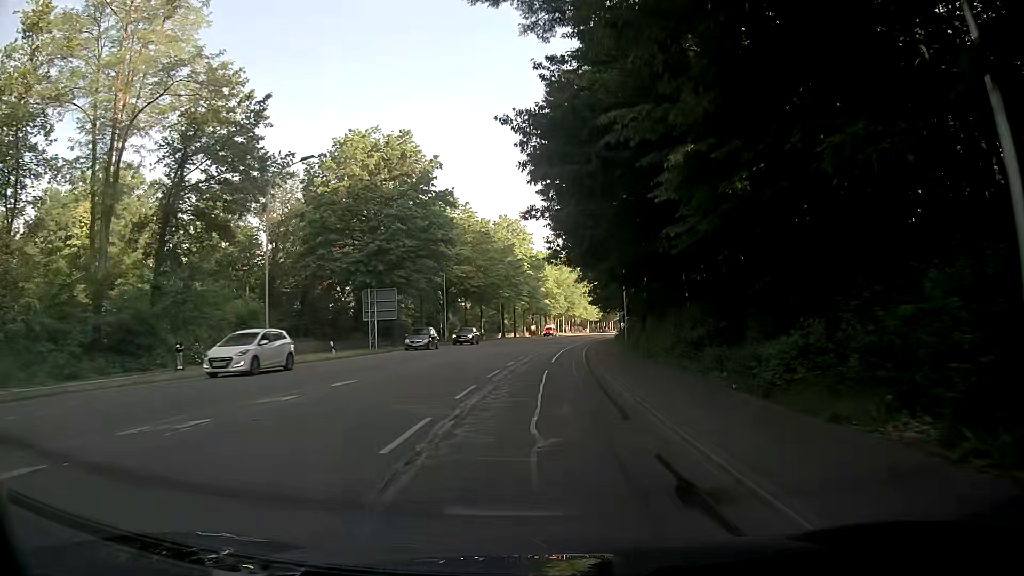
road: secondary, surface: asphalt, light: Day
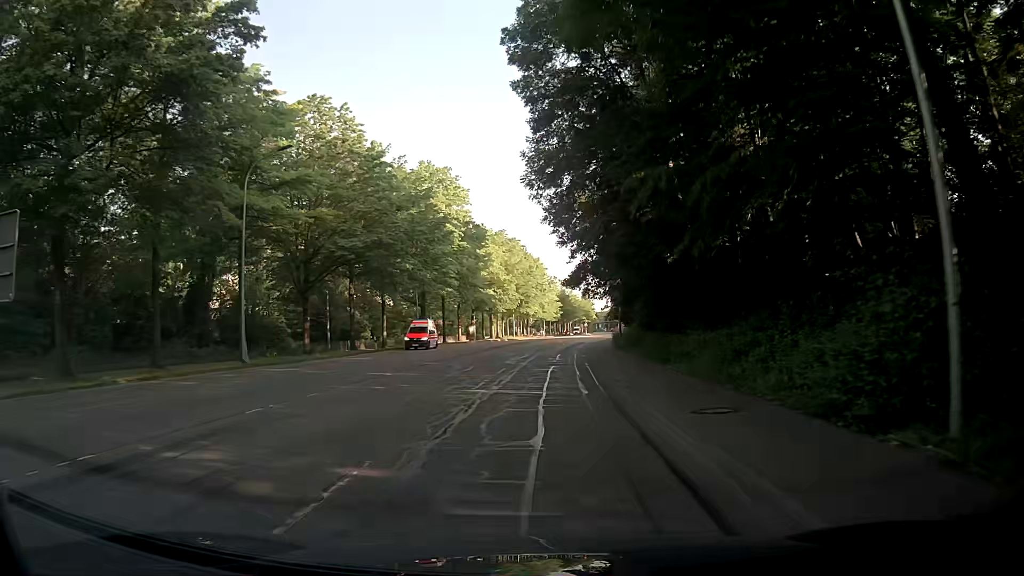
(+1.3, +39.2) m; +4°
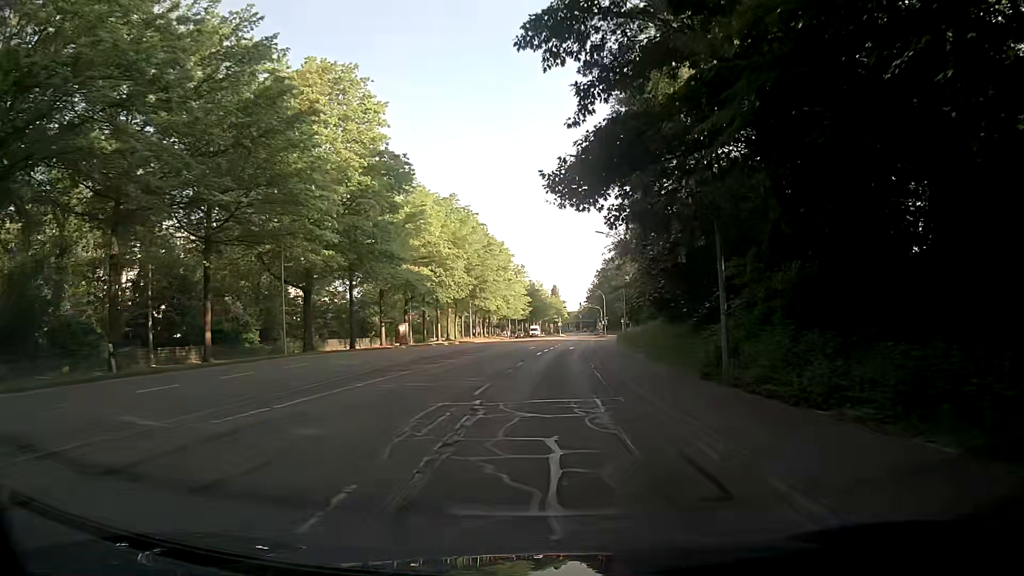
(+0.8, +31.3) m; +3°
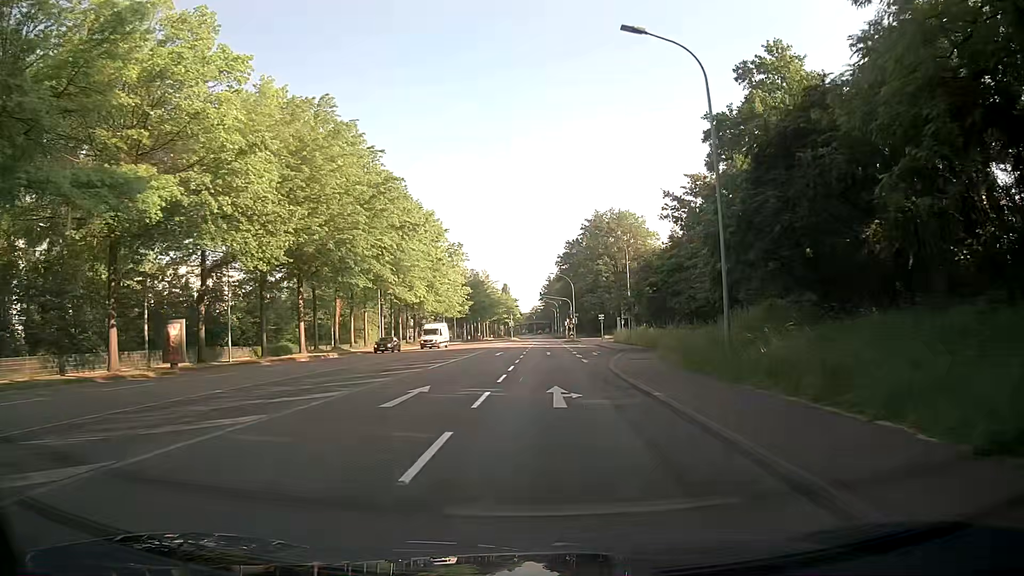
(+0.9, +38.9) m; +3°
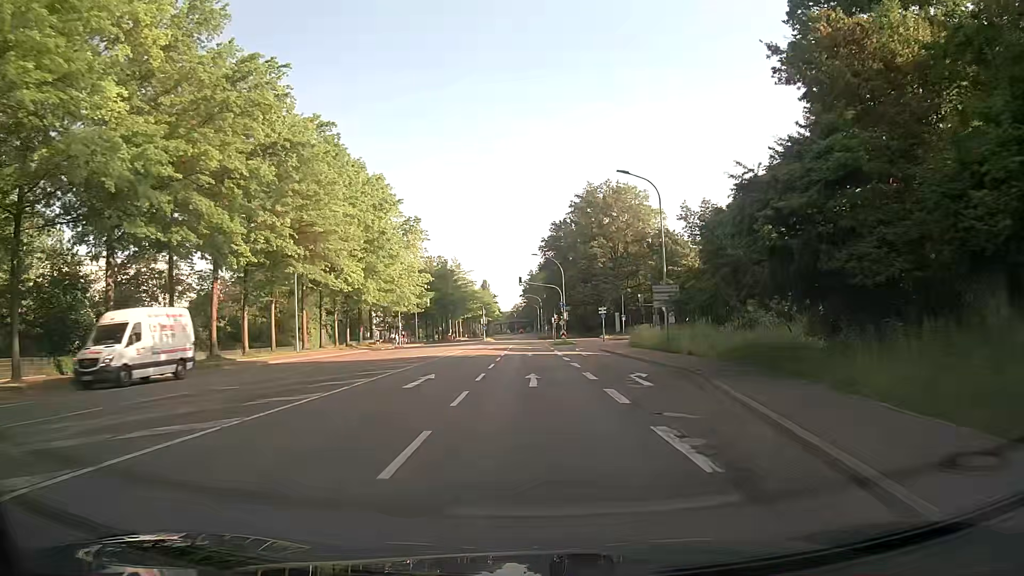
(+0.6, +23.4) m; +3°
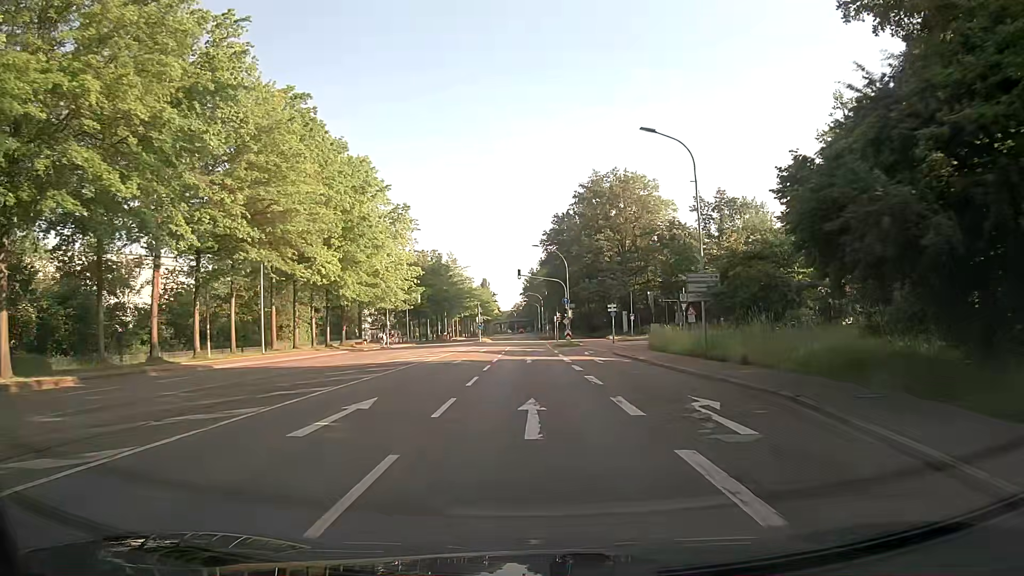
(0.0, +7.8) m; 0°
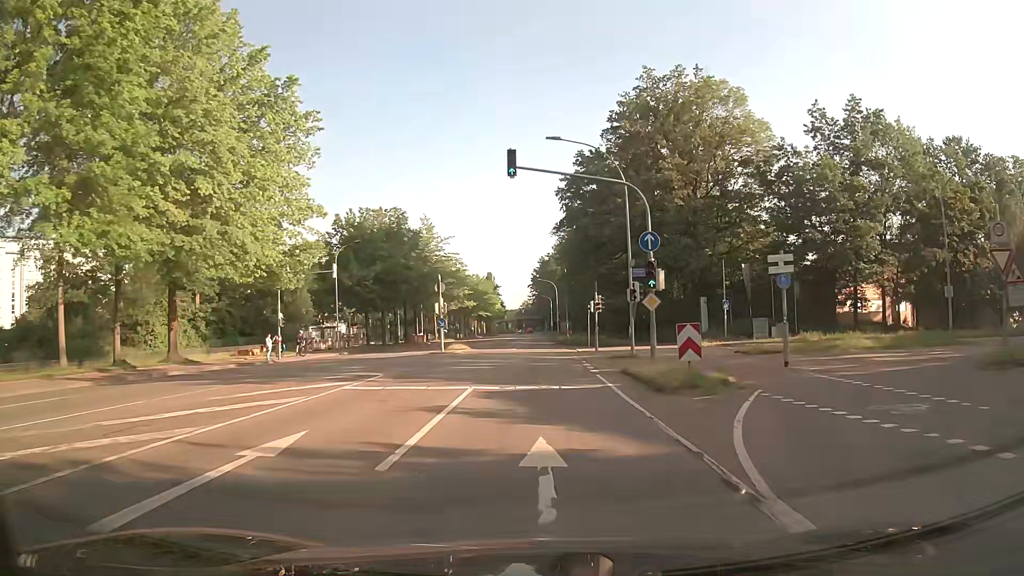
(-0.4, +39.0) m; -1°
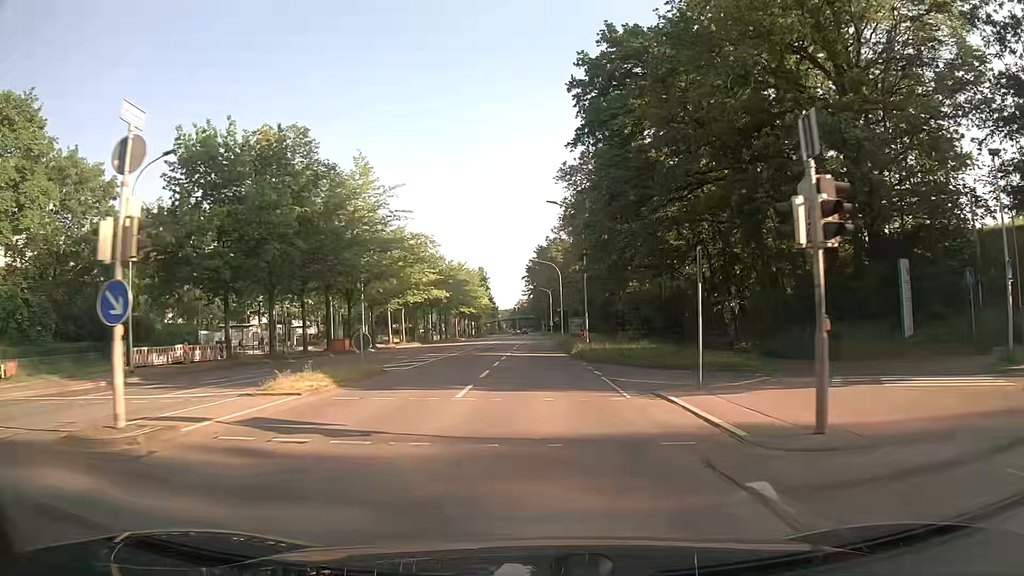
(+0.1, +31.5) m; 0°
(0, +10) (0, +20) (0, +30) (0, +40) (0, +50) (0, +60) (0, +70) (0, +80) (0, +90) (0, +100) m
